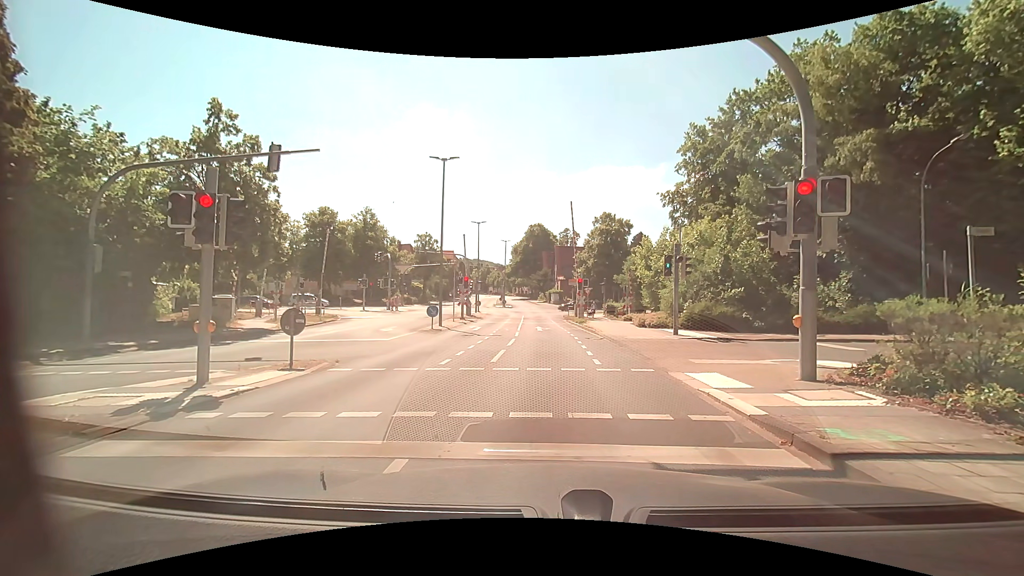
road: tertiary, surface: asphalt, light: Day
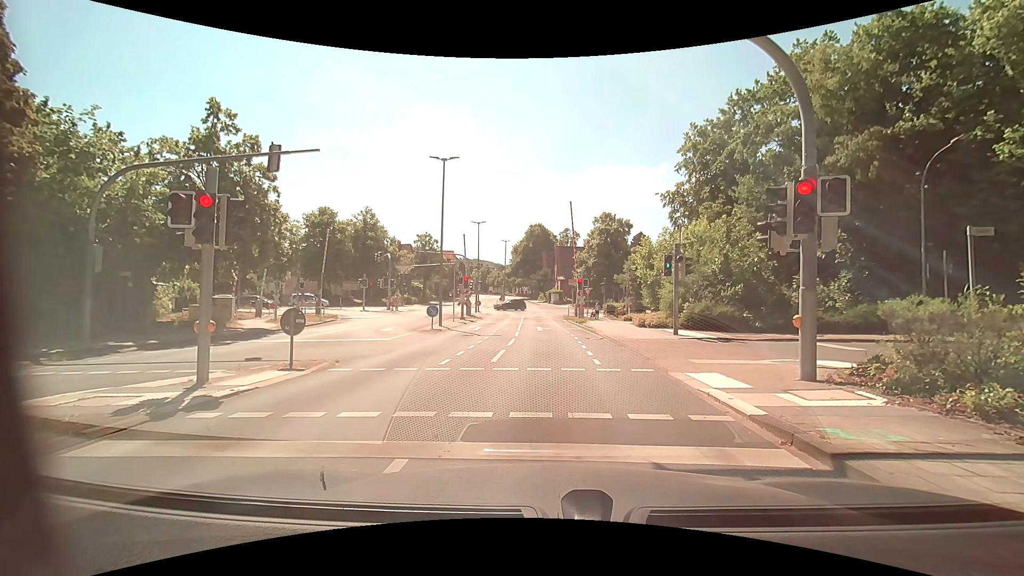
(0.0, 0.0) m; 0°
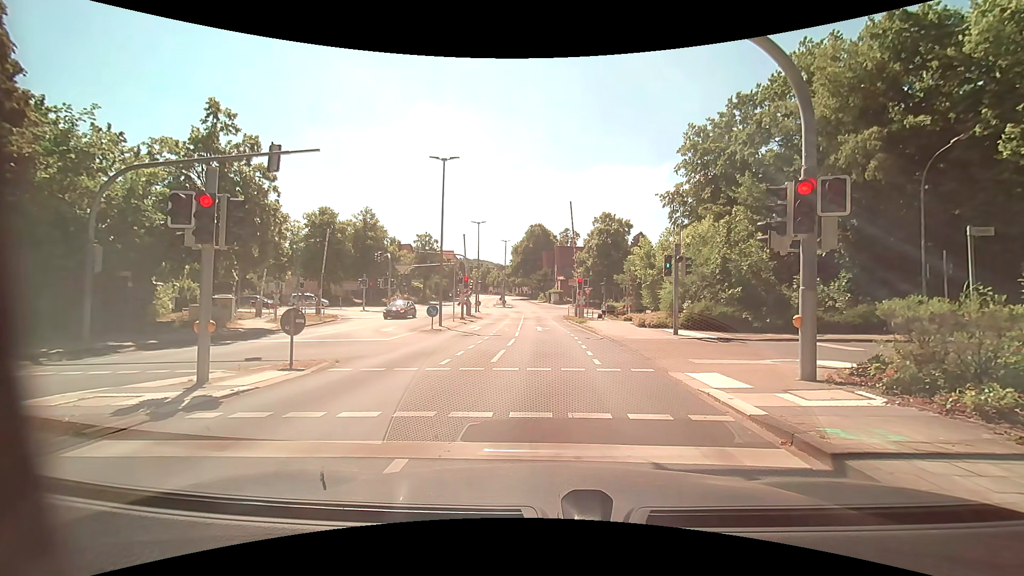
(0.0, 0.0) m; 0°
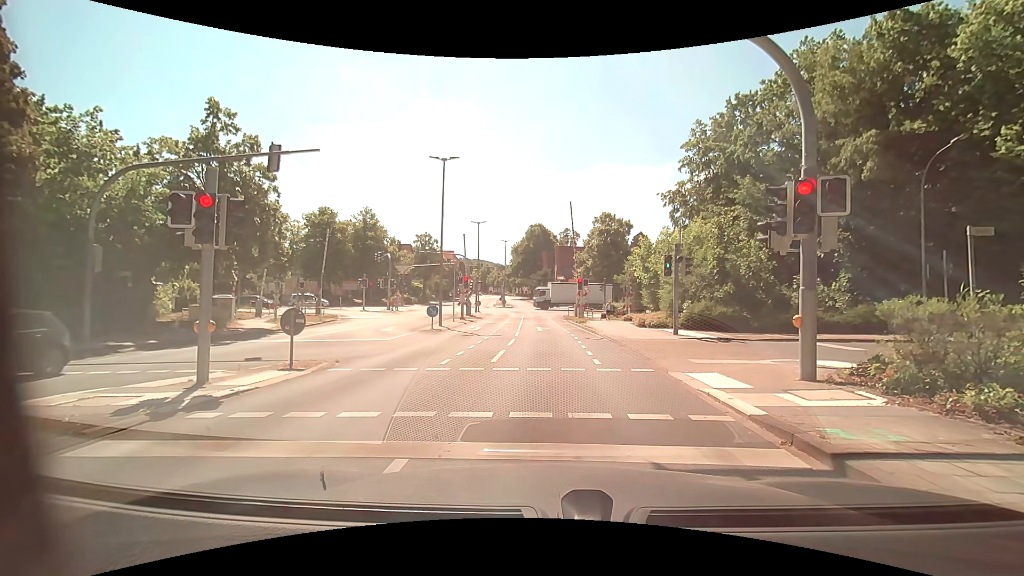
(0.0, 0.0) m; 0°
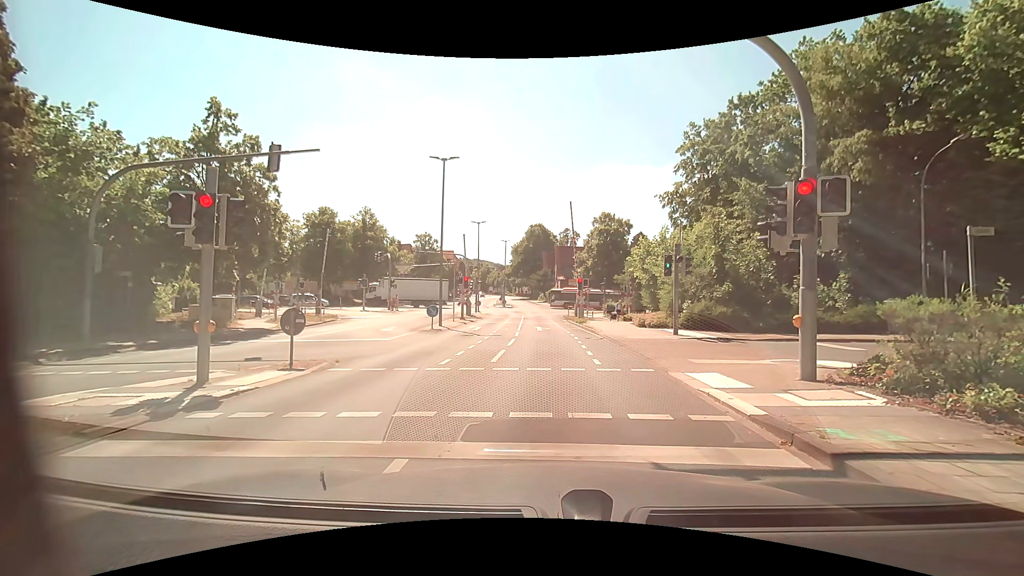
(0.0, 0.0) m; 0°
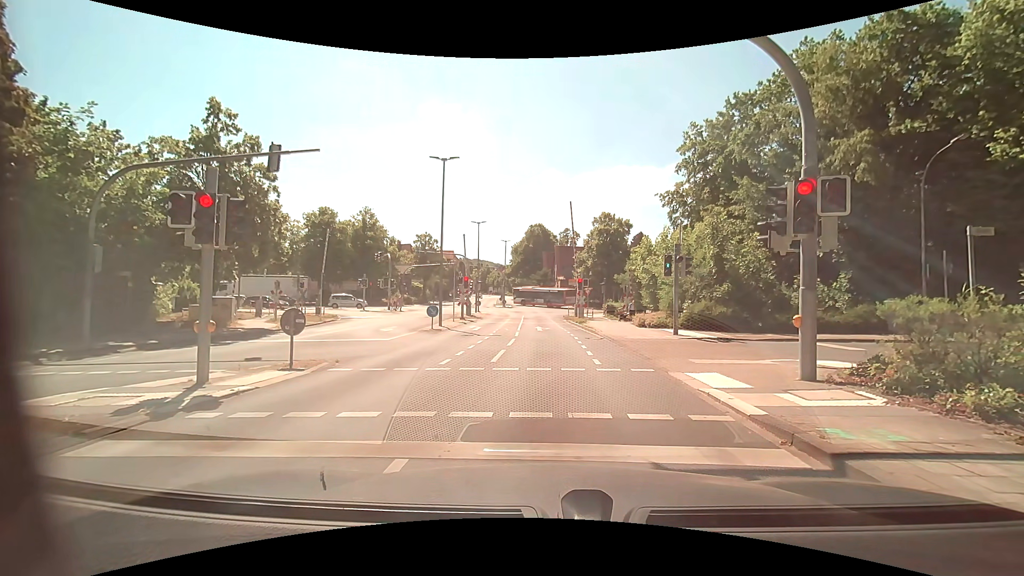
(0.0, 0.0) m; 0°
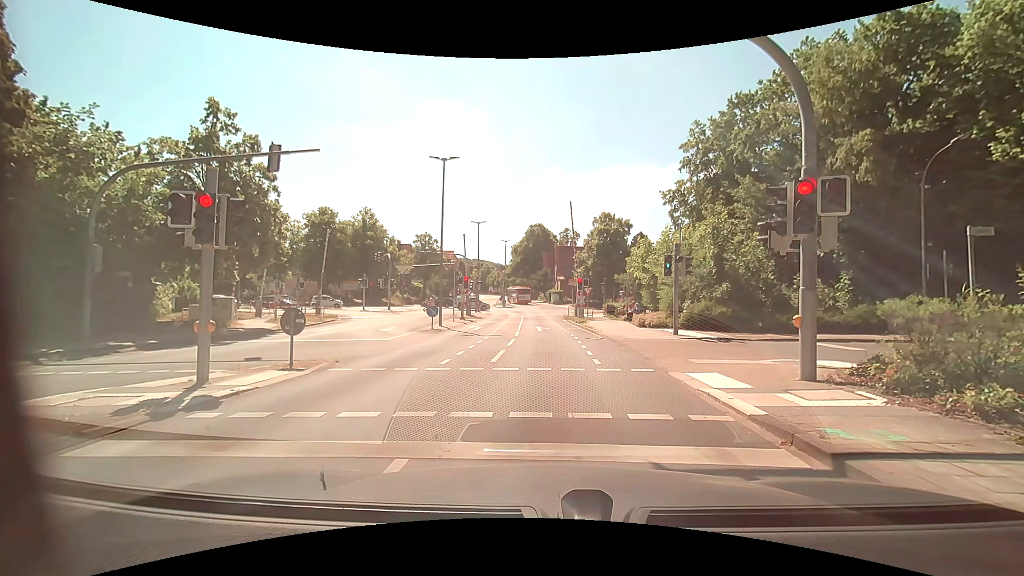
(0.0, 0.0) m; 0°
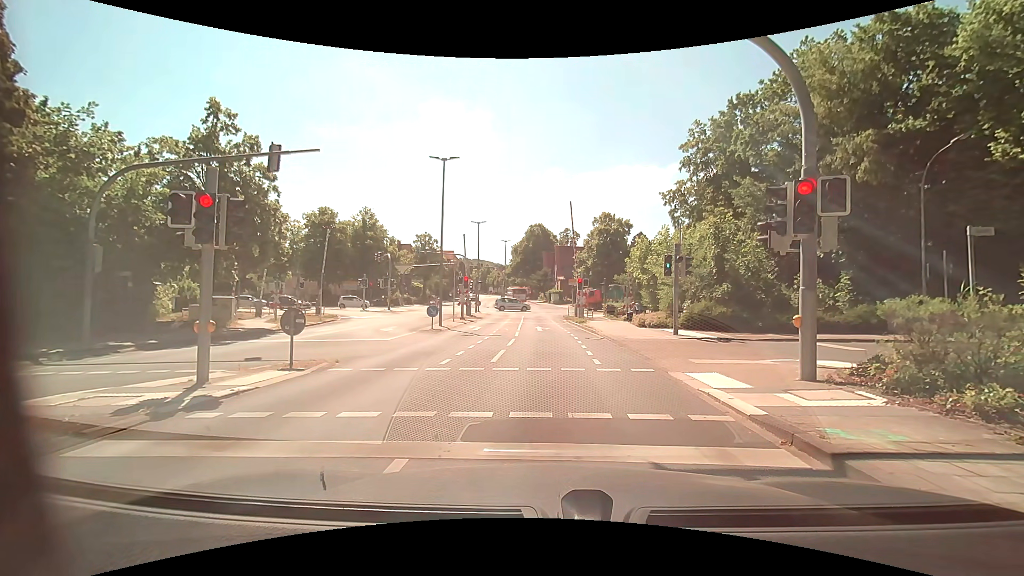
(0.0, 0.0) m; 0°
